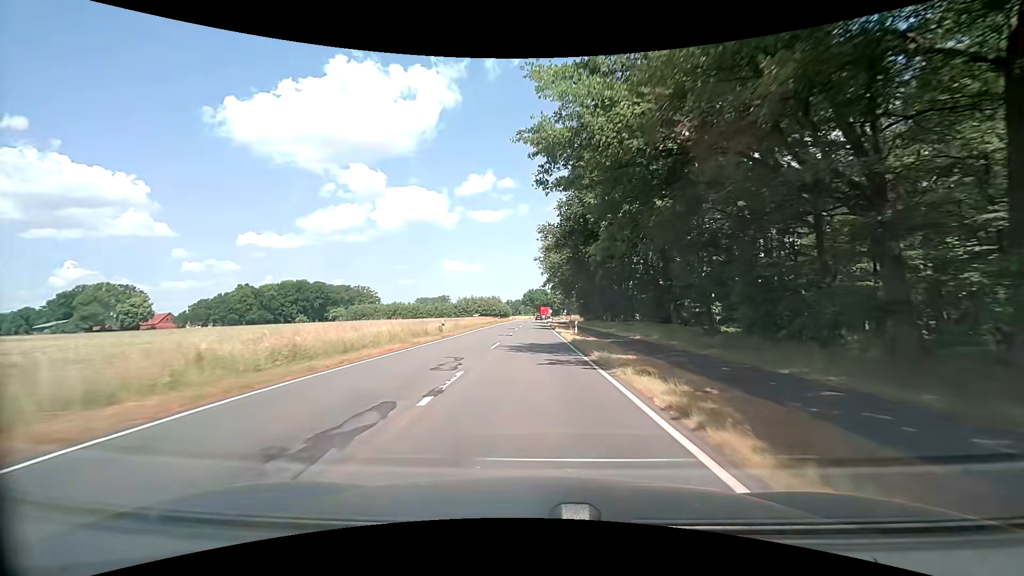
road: secondary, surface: asphalt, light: Day
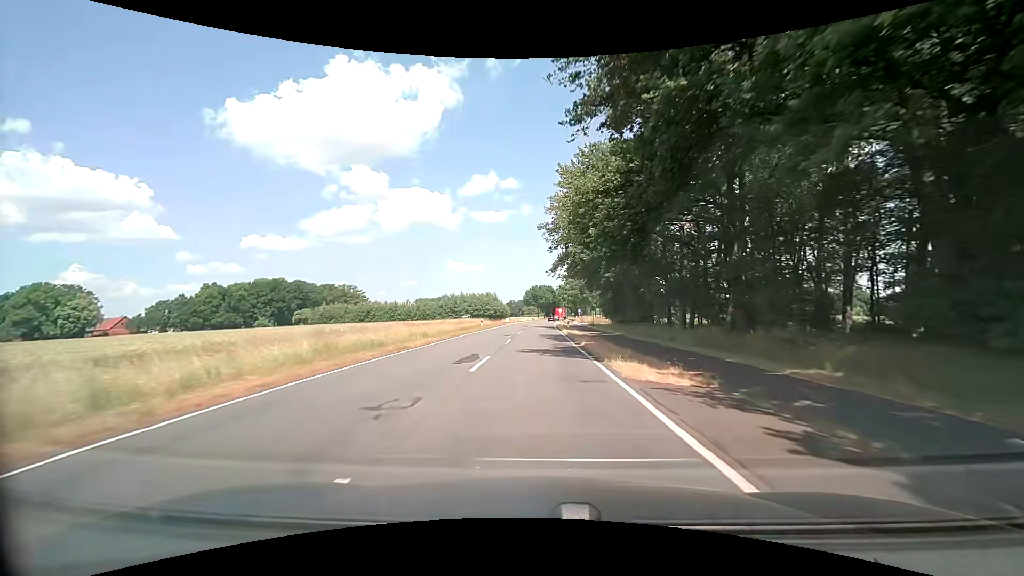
(+0.1, +32.2) m; 0°
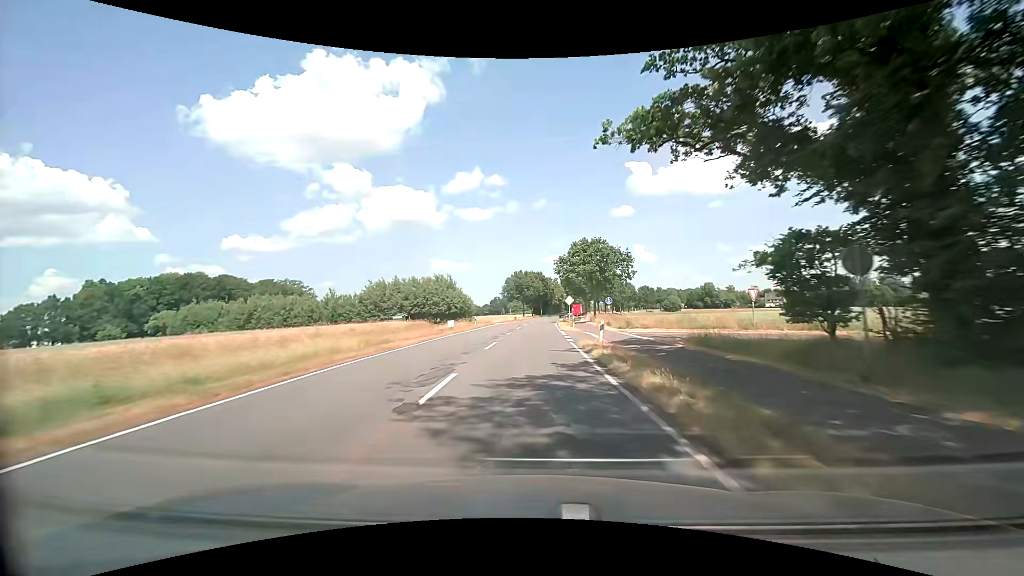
(+0.5, +53.6) m; +1°
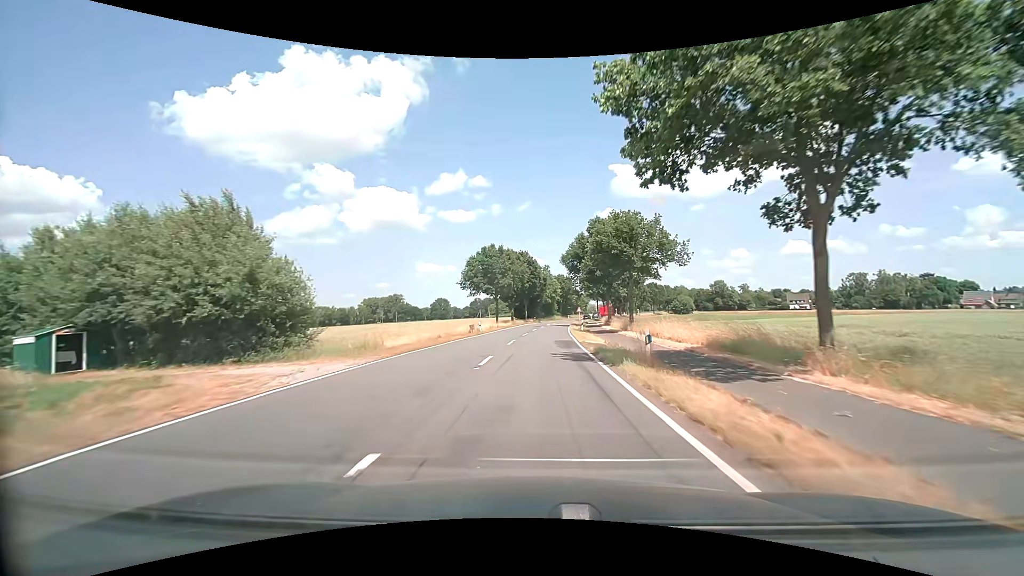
(+0.4, +53.6) m; +2°
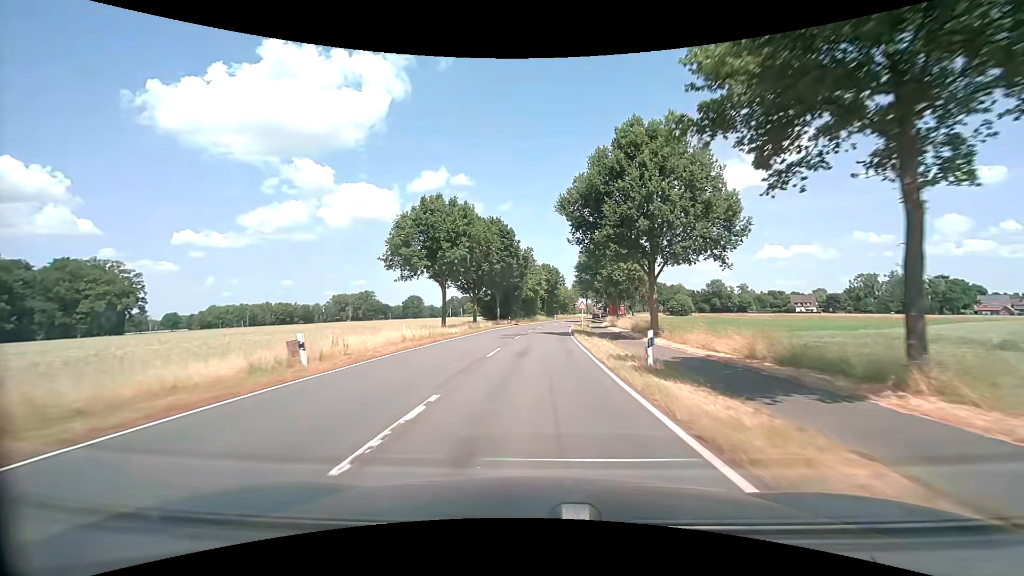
(+0.7, +32.2) m; +2°
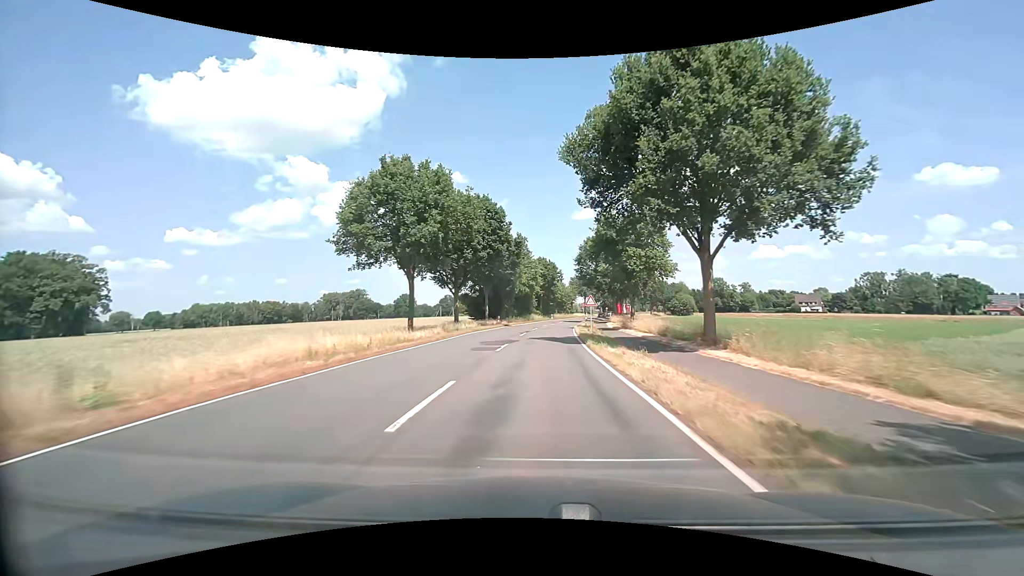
(+0.1, +10.8) m; +1°
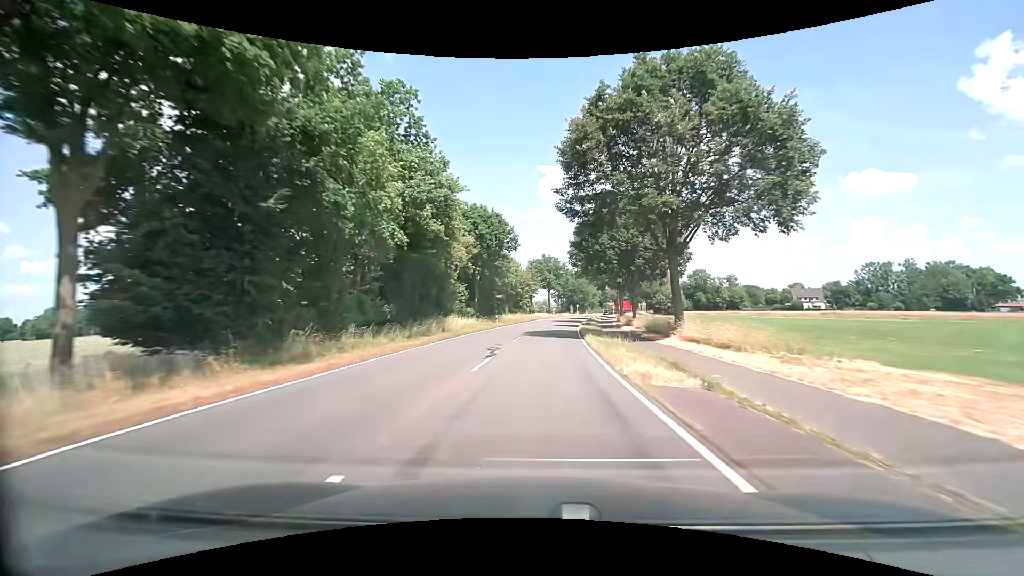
(+2.4, +53.7) m; +5°
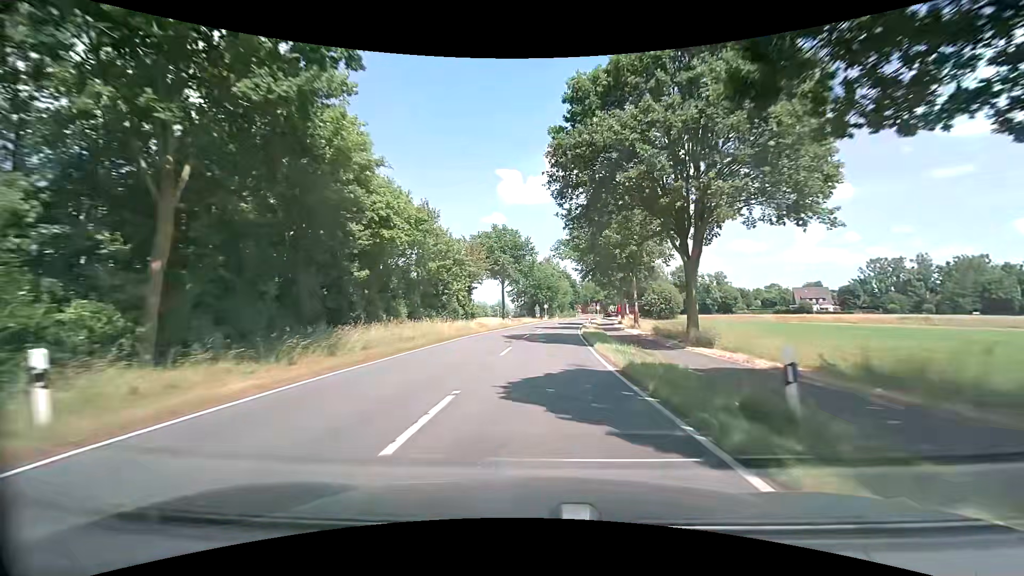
(+2.1, +42.9) m; +5°
(0, +10) (+1, +20) (+1, +30) (+2, +40) (+3, +50) (+4, +60) (+6, +70) (+7, +80) (+9, +89) (+11, +99) m
